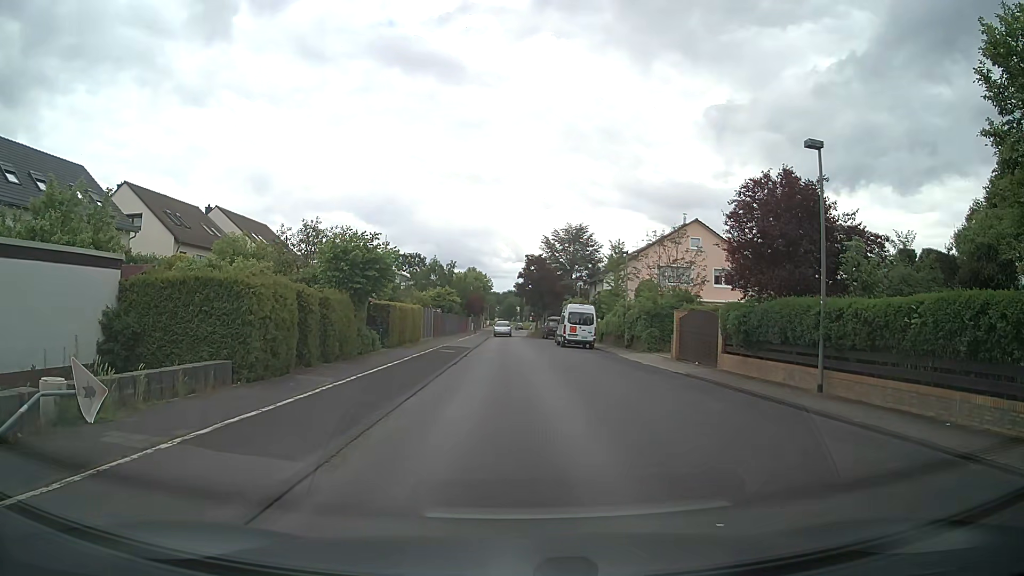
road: residential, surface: asphalt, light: Day
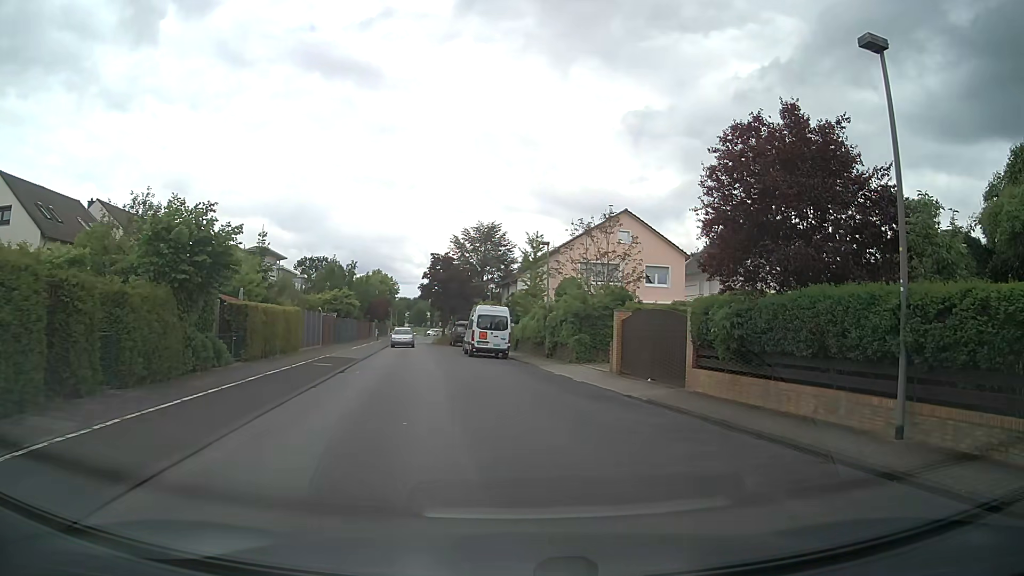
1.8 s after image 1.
(+0.3, +7.0) m; +8°
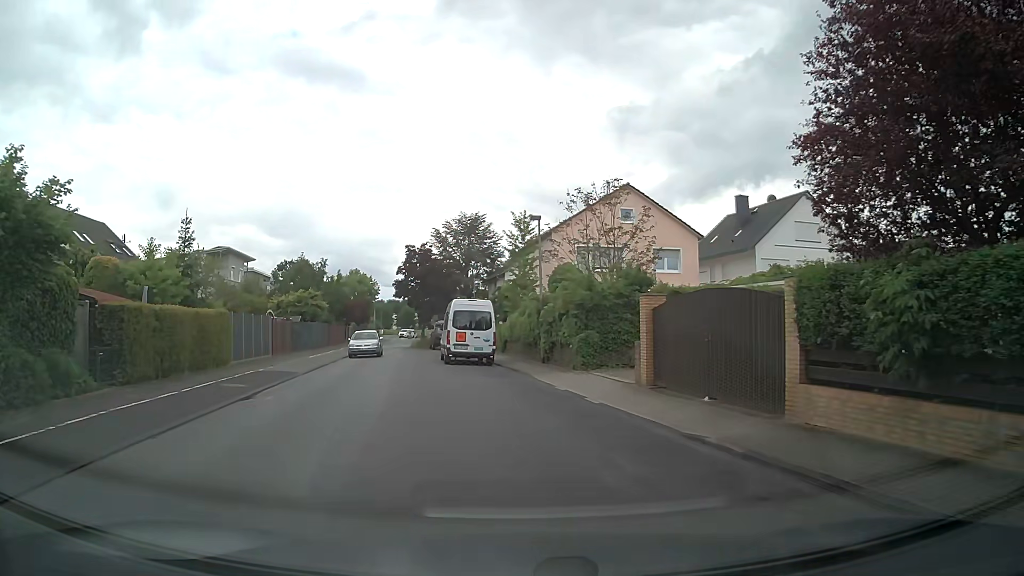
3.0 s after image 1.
(+0.1, +7.2) m; +1°
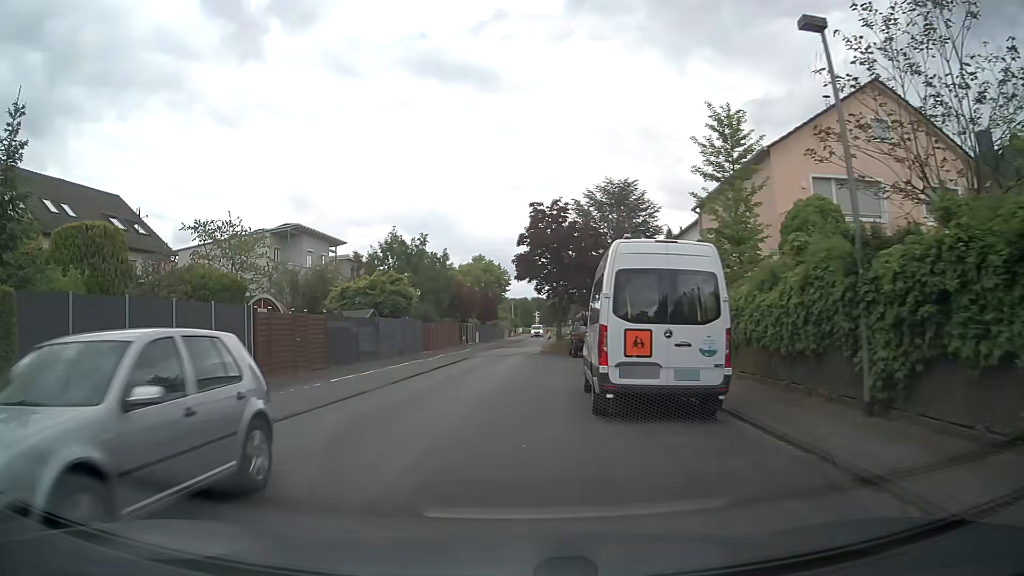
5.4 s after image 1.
(-1.6, +17.3) m; -13°
